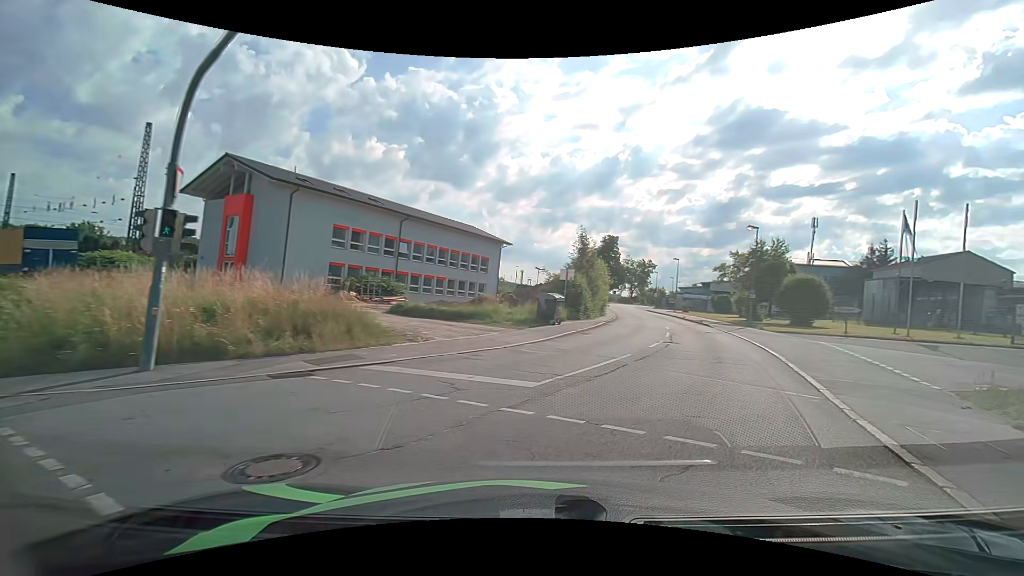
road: residential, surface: asphalt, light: Day
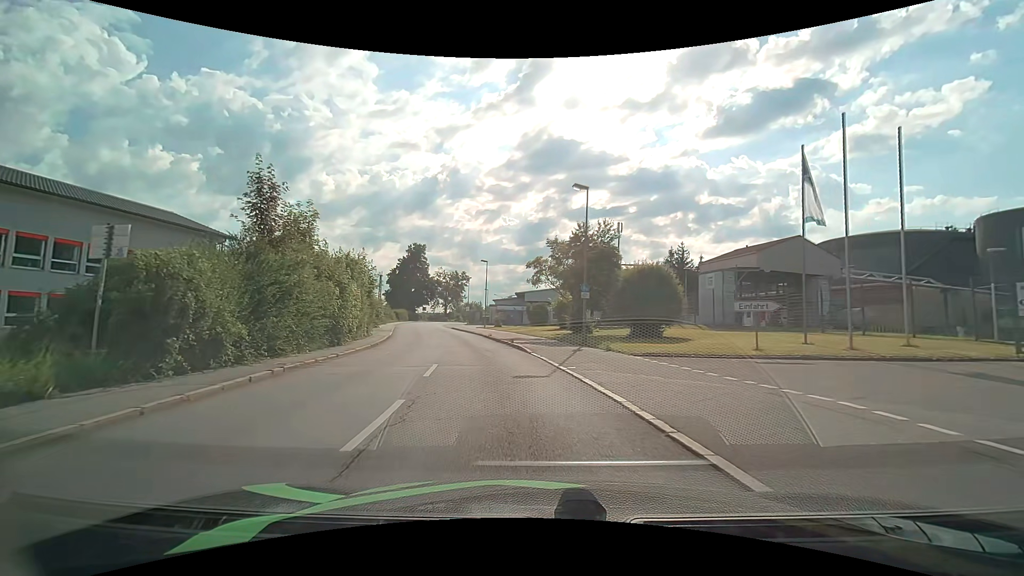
(+5.6, +18.1) m; +21°
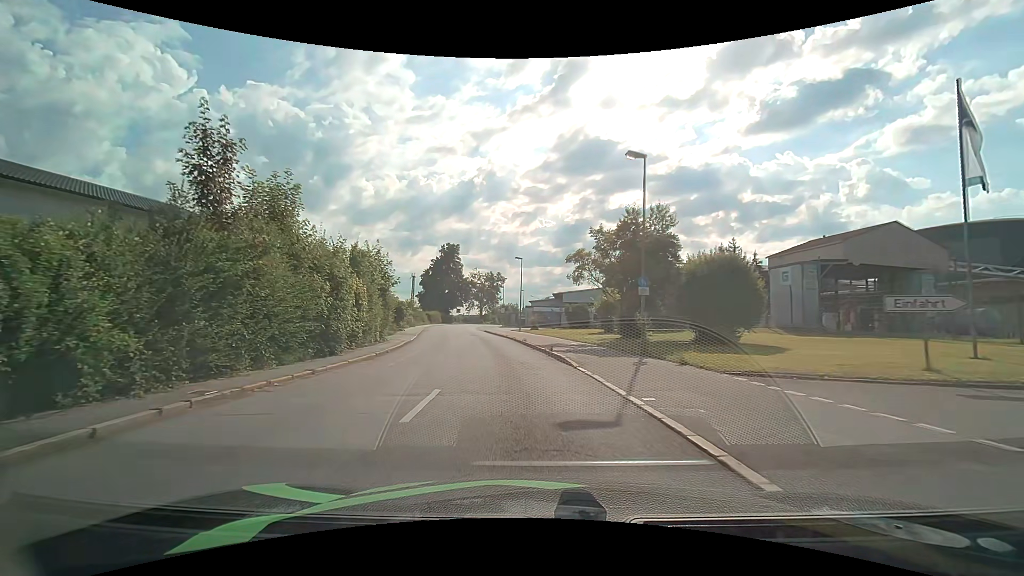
(-0.2, +4.9) m; -5°
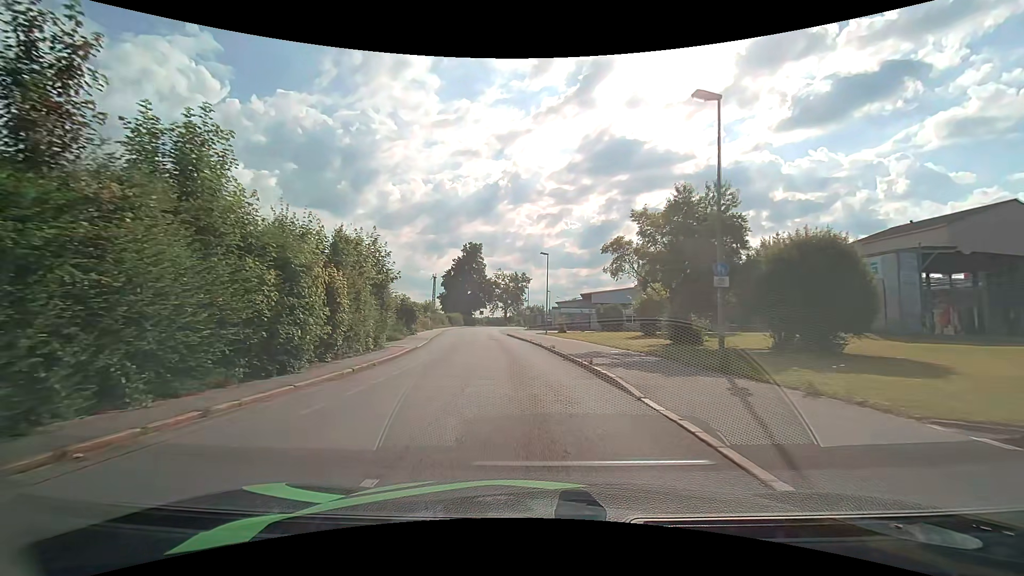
(-0.1, +5.3) m; -2°
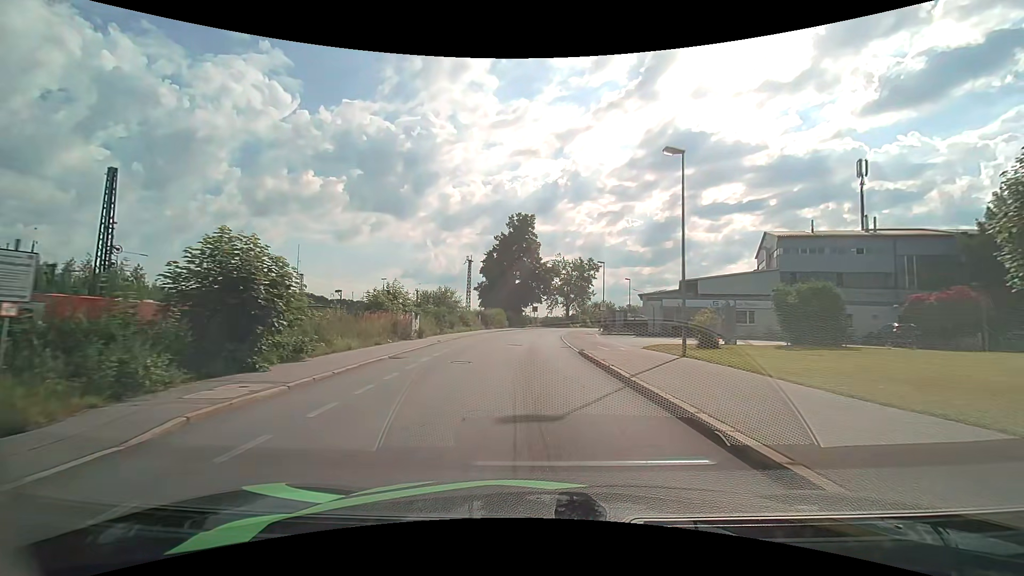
(-2.5, +29.4) m; -8°
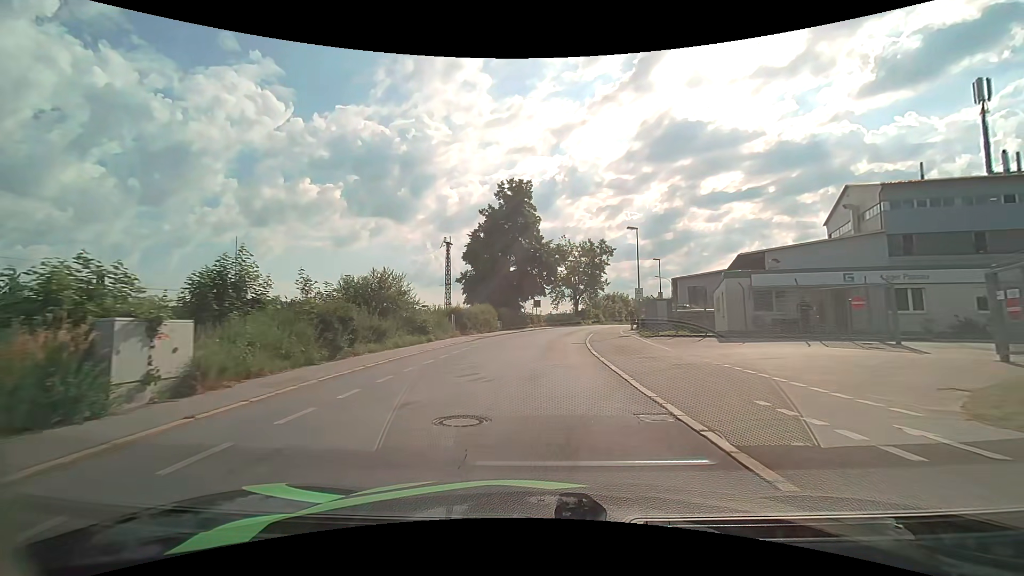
(-0.2, +18.7) m; 0°
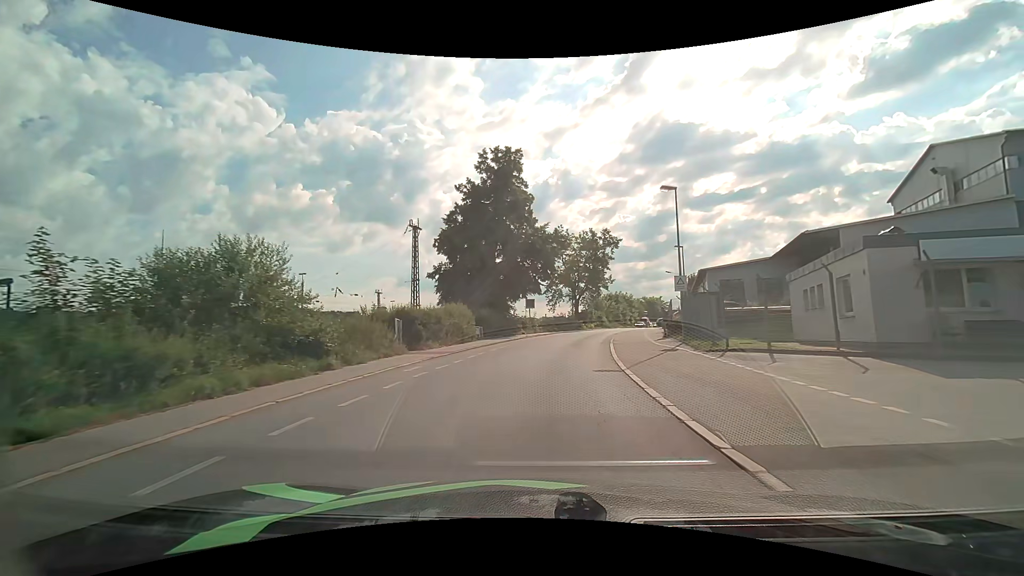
(0.0, +12.6) m; 0°
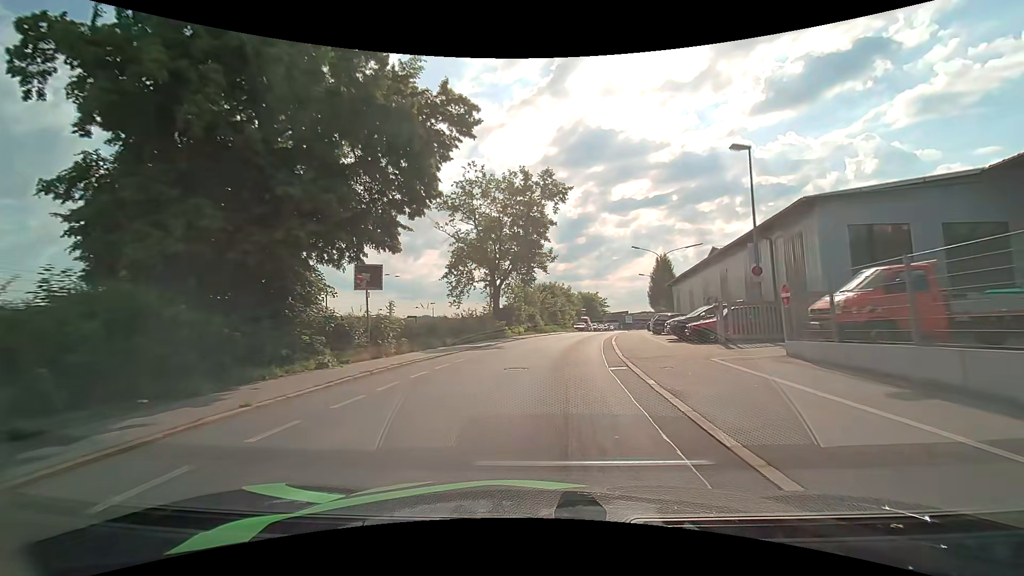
(+2.4, +30.4) m; +9°
(0, +10) (+1, +20) (+2, +30) (+4, +40) (+6, +50) (+8, +59) (+11, +69) (+13, +79) (+15, +88) (+17, +98) m
